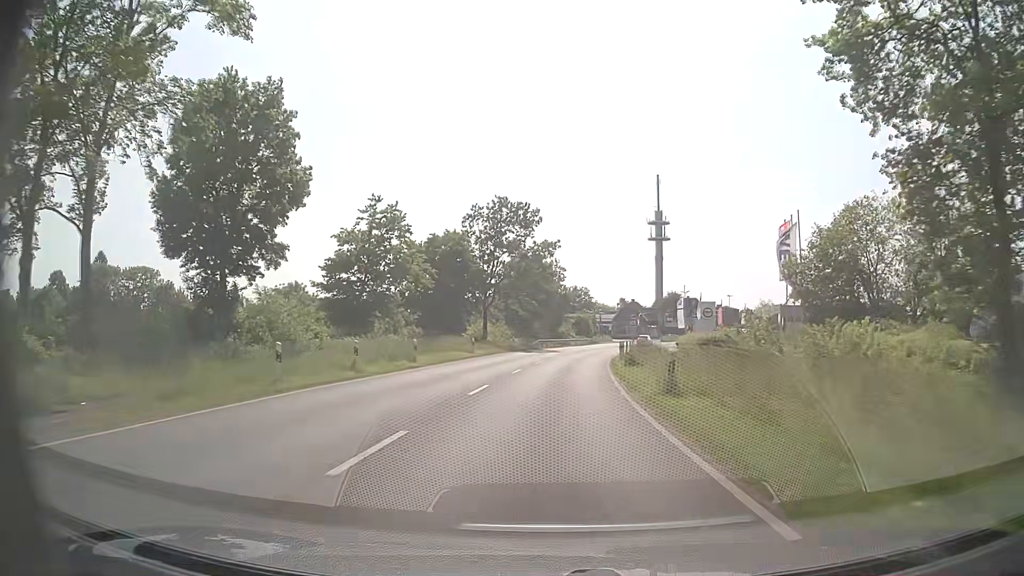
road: secondary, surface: asphalt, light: Day
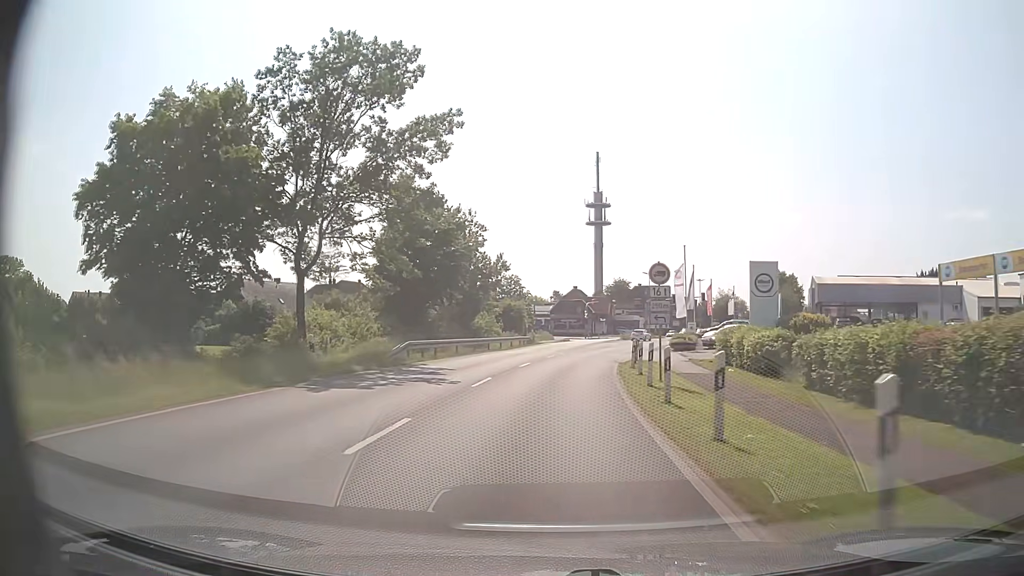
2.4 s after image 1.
(+1.8, +35.1) m; +6°
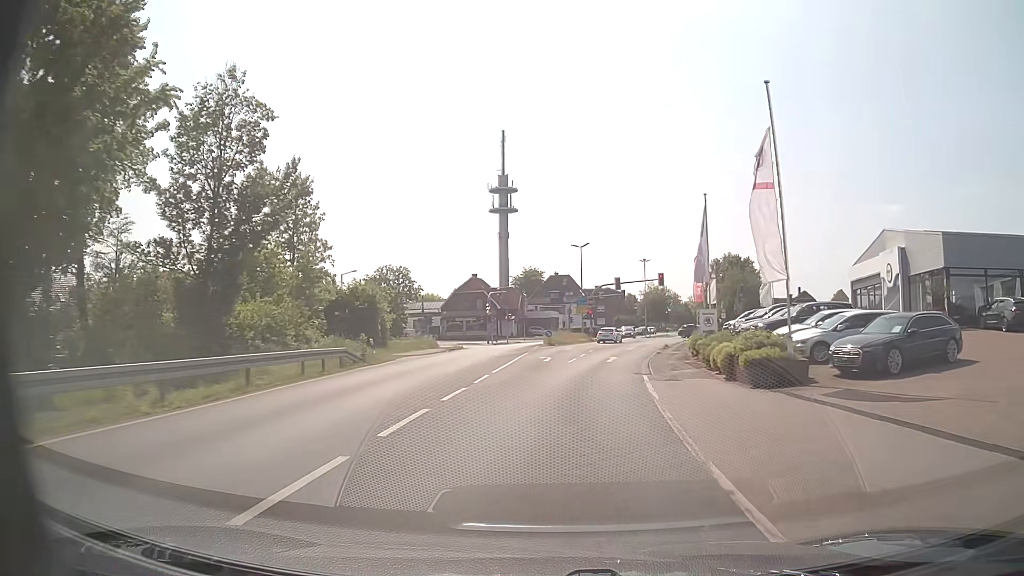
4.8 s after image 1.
(+2.0, +34.5) m; +8°
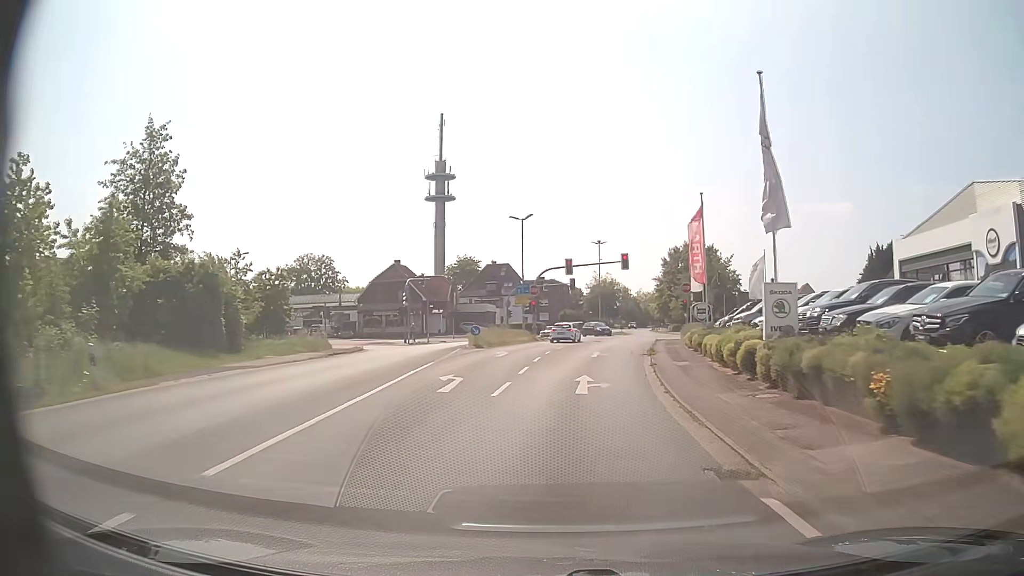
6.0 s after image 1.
(+0.7, +16.0) m; +5°
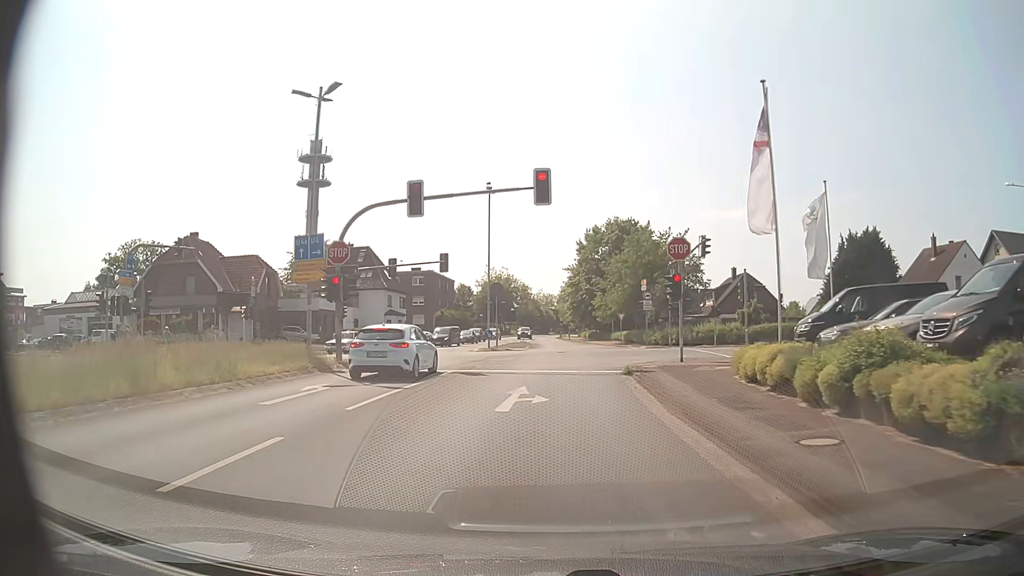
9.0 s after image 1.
(+2.6, +31.3) m; +8°
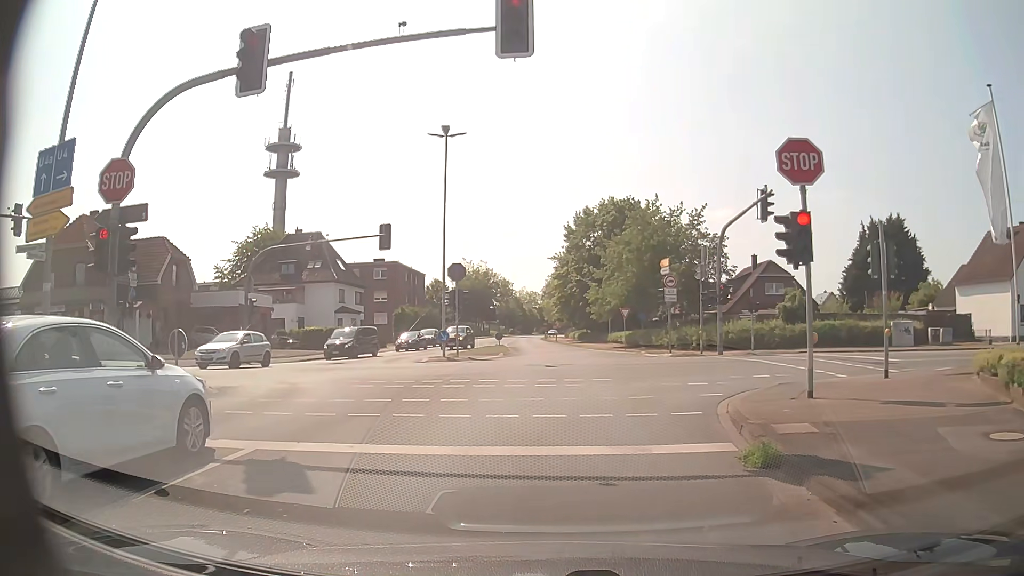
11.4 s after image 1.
(+0.2, +13.2) m; +3°
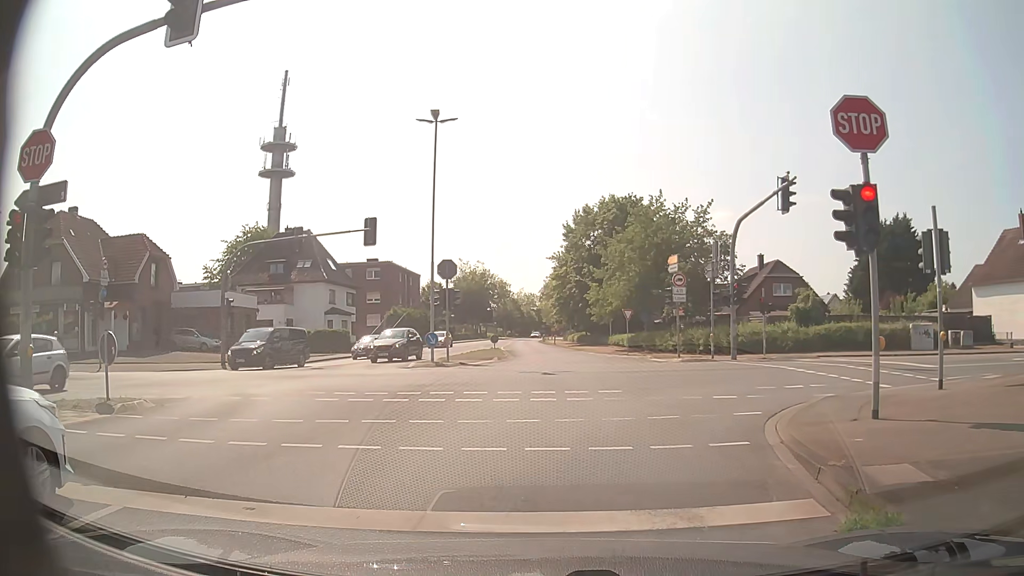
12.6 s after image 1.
(0.0, +2.4) m; +1°
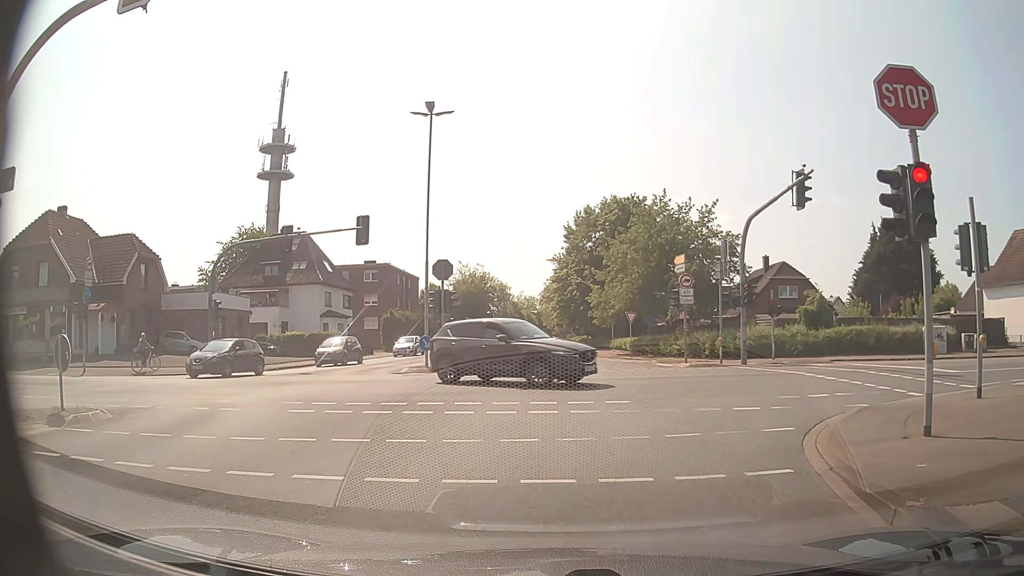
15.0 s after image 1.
(0.0, +1.4) m; 0°
(0, +10) (-1, +20) (-1, +30) (-2, +40) (-2, +50) (-3, +60) (-4, +70) (-5, +80) (-6, +90) (-6, +100) m
